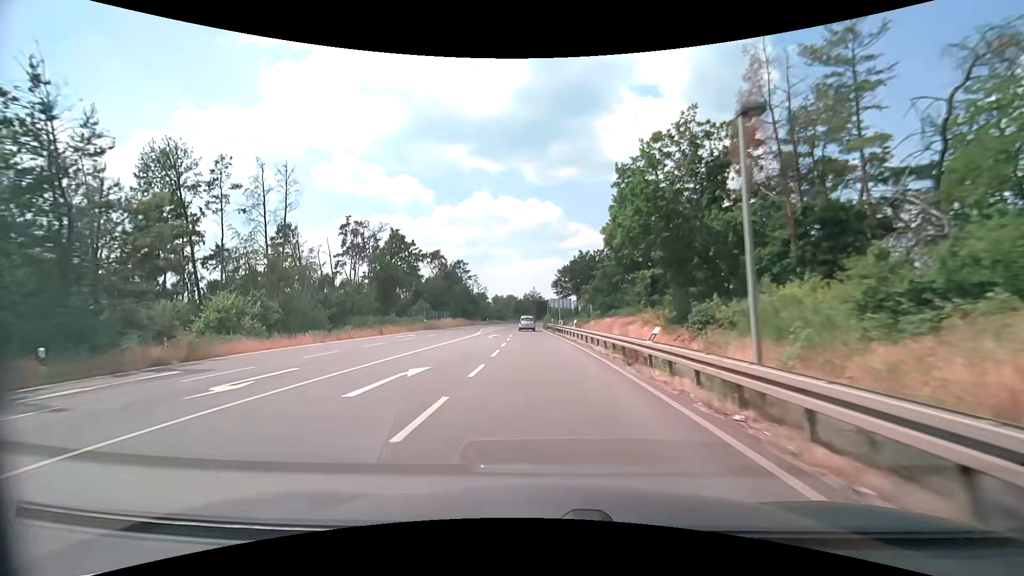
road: primary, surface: asphalt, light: Day
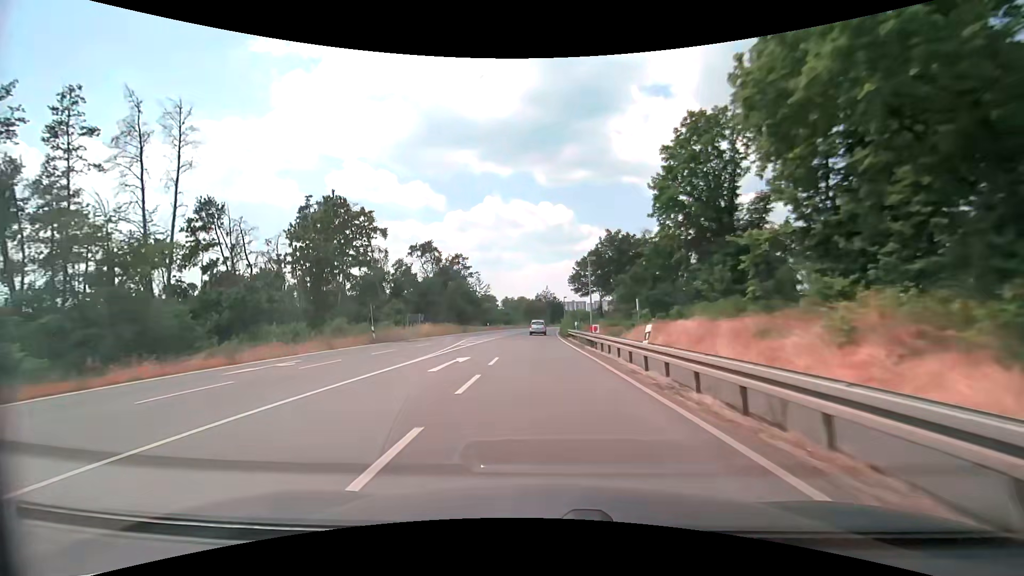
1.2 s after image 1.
(-0.2, +20.3) m; -2°
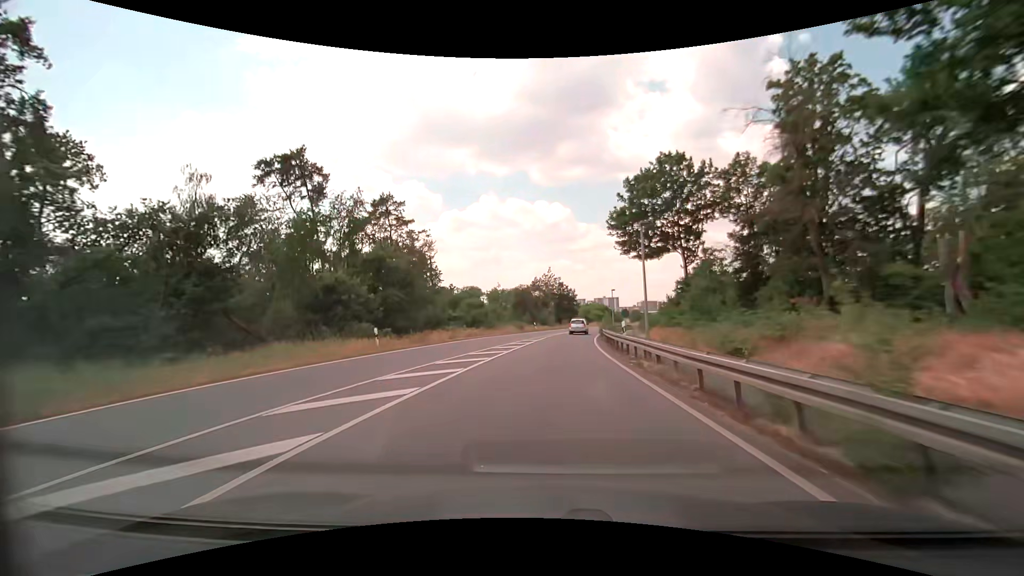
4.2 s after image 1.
(-0.7, +51.2) m; 0°
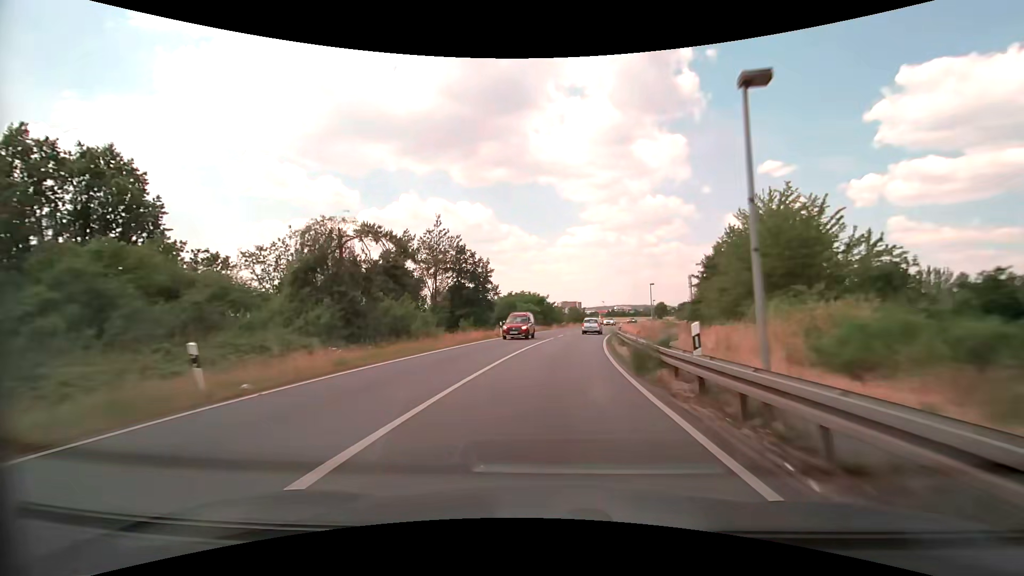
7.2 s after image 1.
(+3.5, +51.9) m; +9°
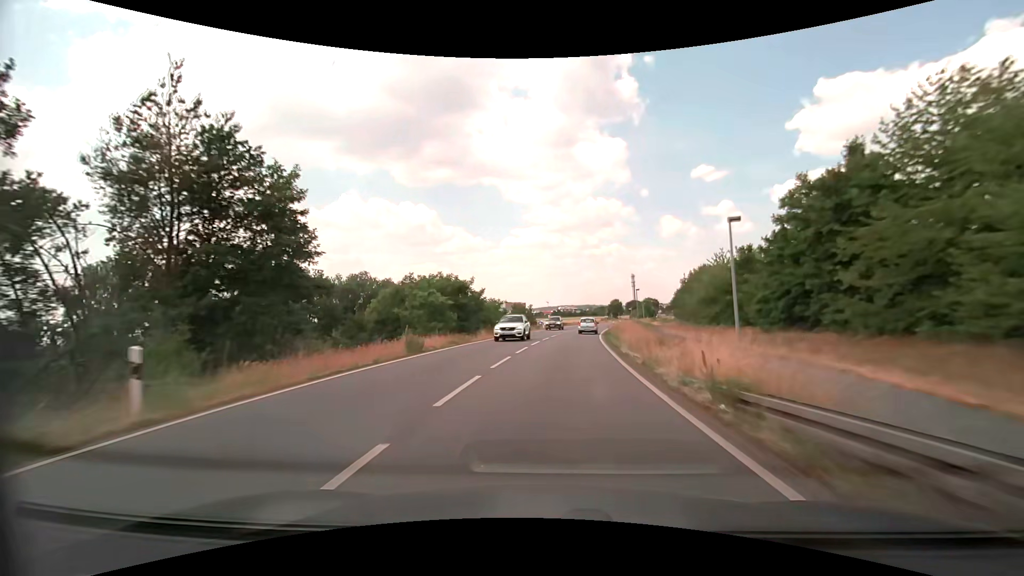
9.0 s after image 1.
(+1.9, +31.6) m; +7°
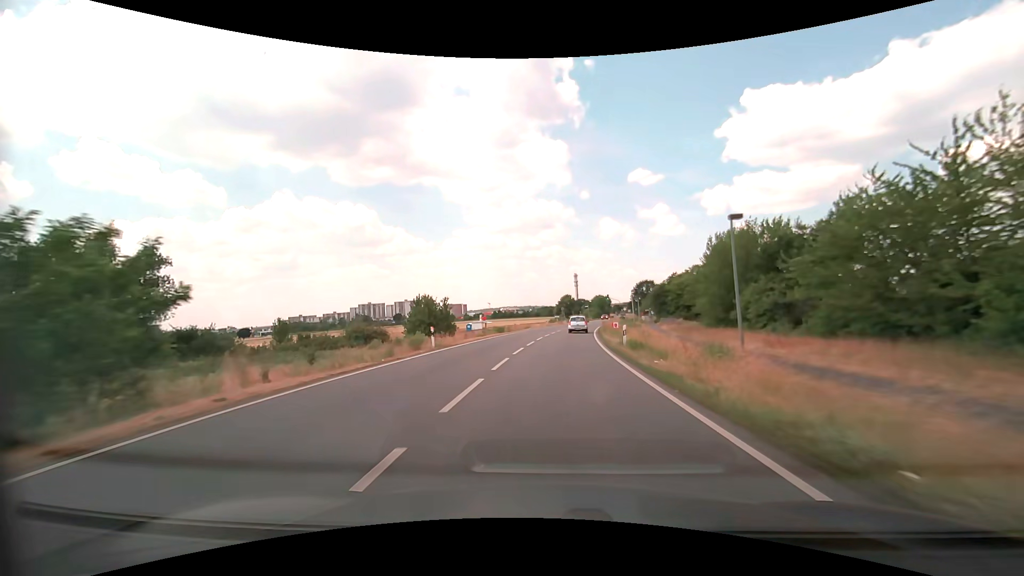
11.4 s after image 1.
(+2.4, +42.6) m; +7°
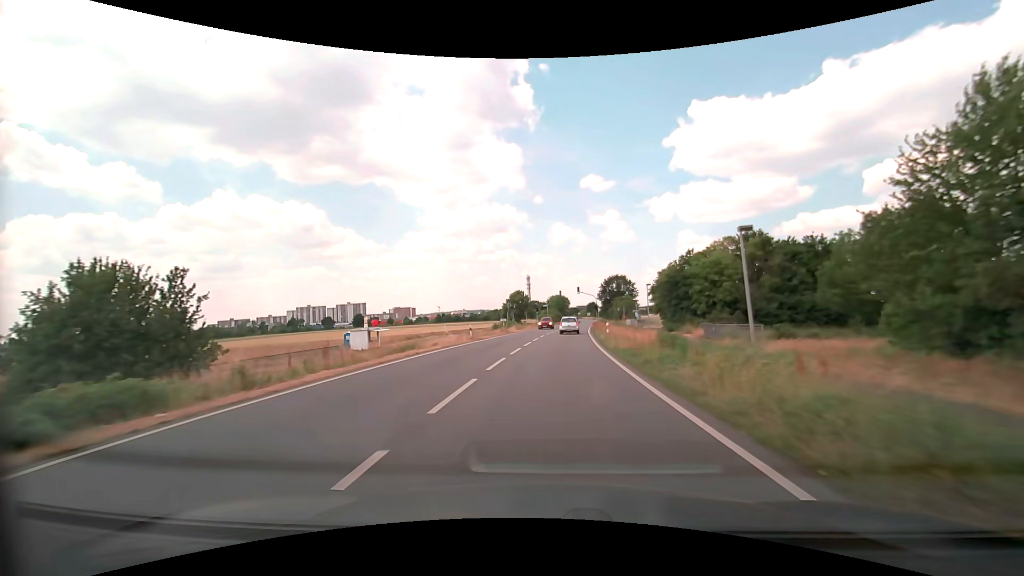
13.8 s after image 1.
(+1.9, +42.2) m; +5°
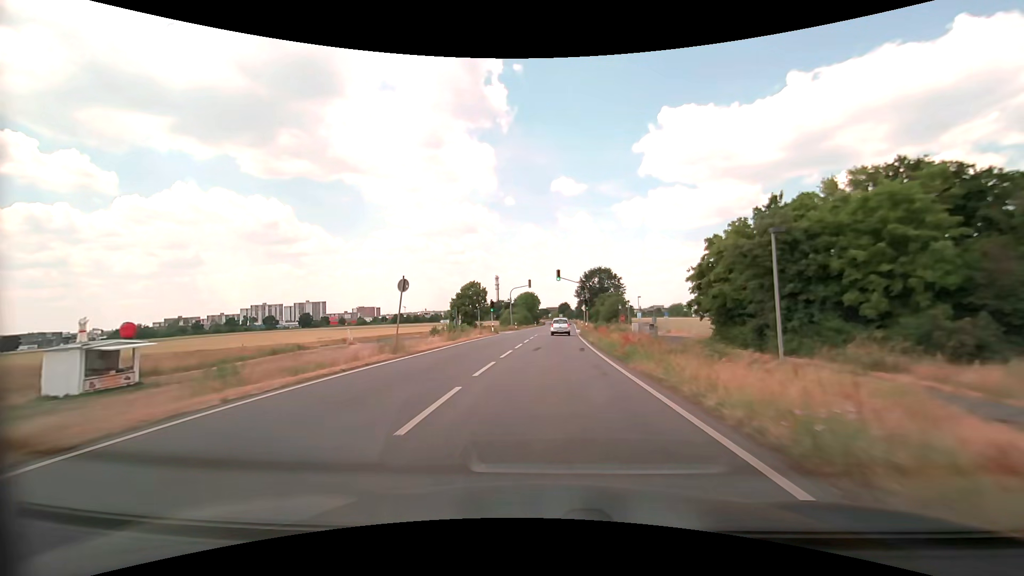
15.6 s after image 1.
(+1.0, +31.4) m; +4°
(0, +10) (0, +20) (+1, +30) (+1, +40) (+1, +50) (+2, +60) (+2, +70) (+3, +80) (+3, +90) (+4, +100) m
